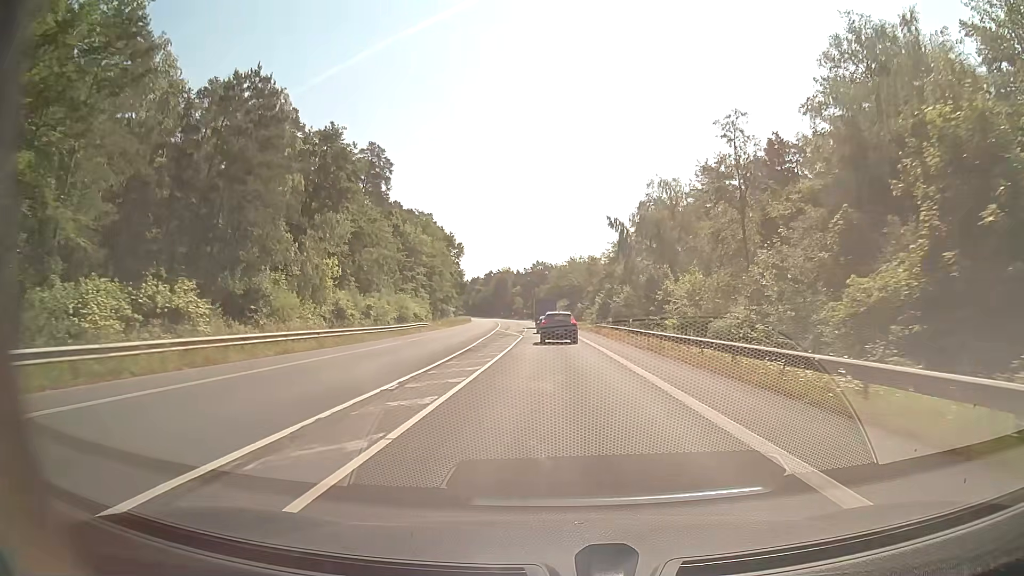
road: secondary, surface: asphalt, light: Day
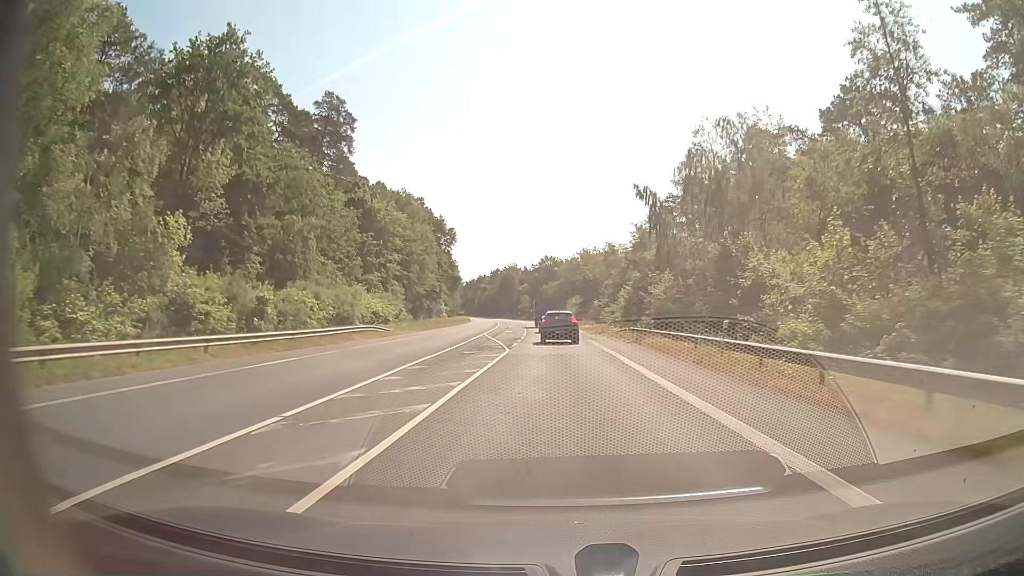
(-0.2, +21.8) m; -1°
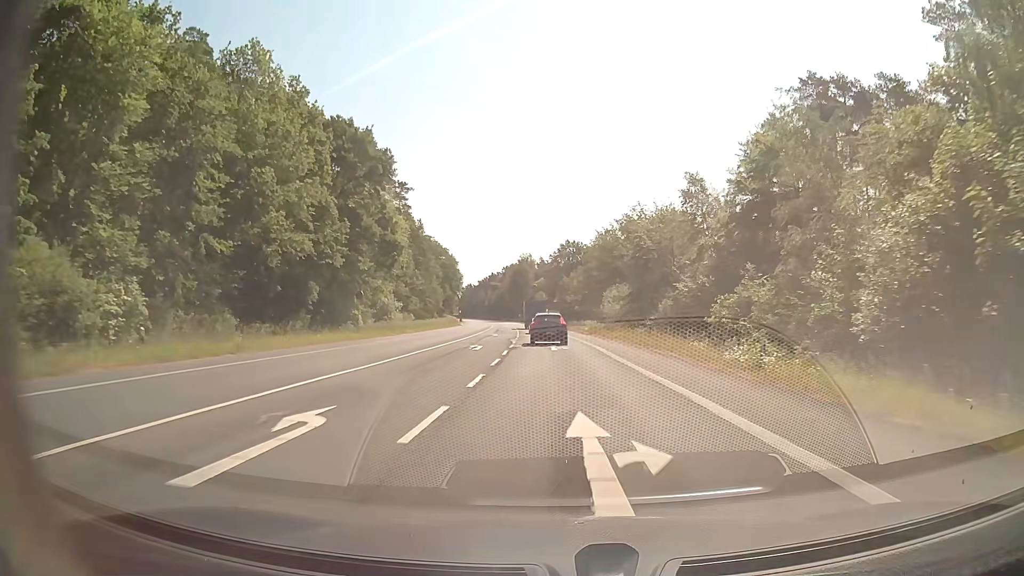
(-1.0, +53.2) m; -2°
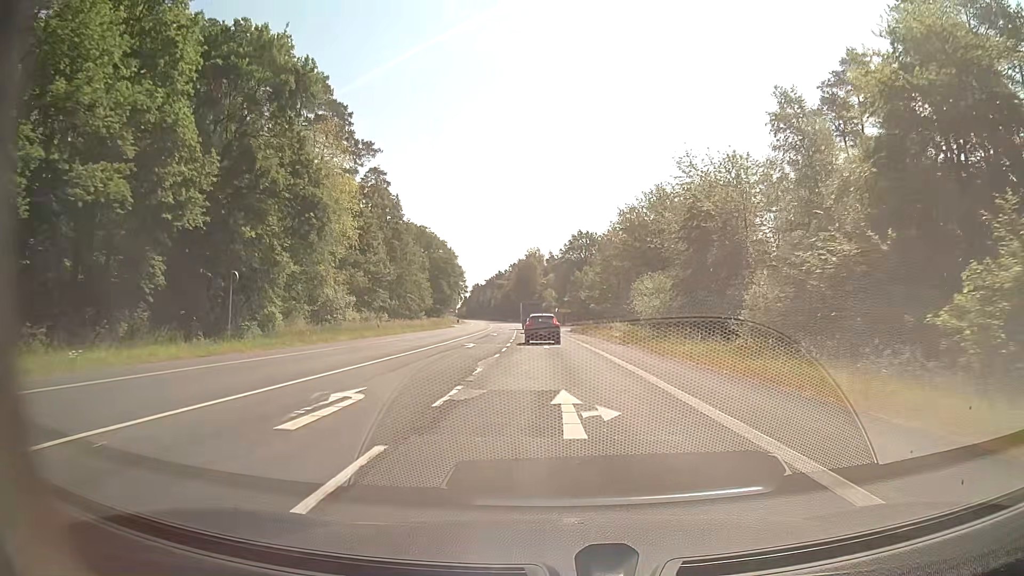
(0.0, +21.4) m; 0°
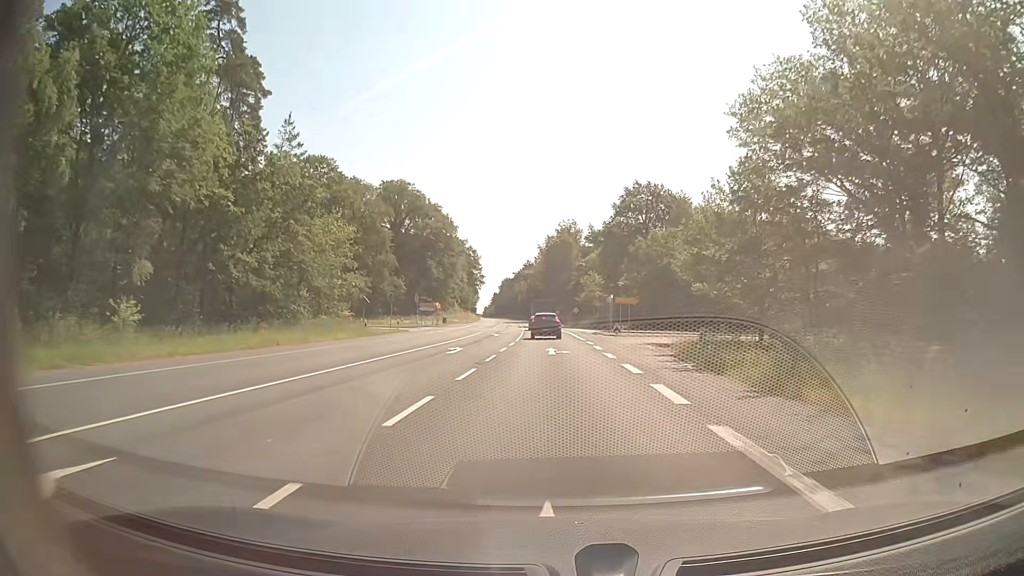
(-1.8, +56.3) m; -3°
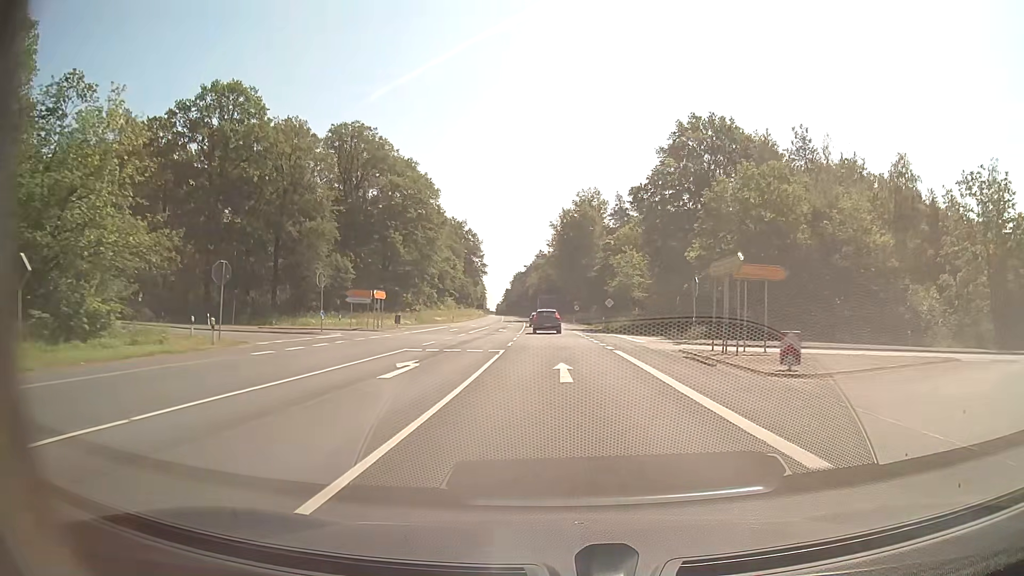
(-0.6, +34.6) m; -2°
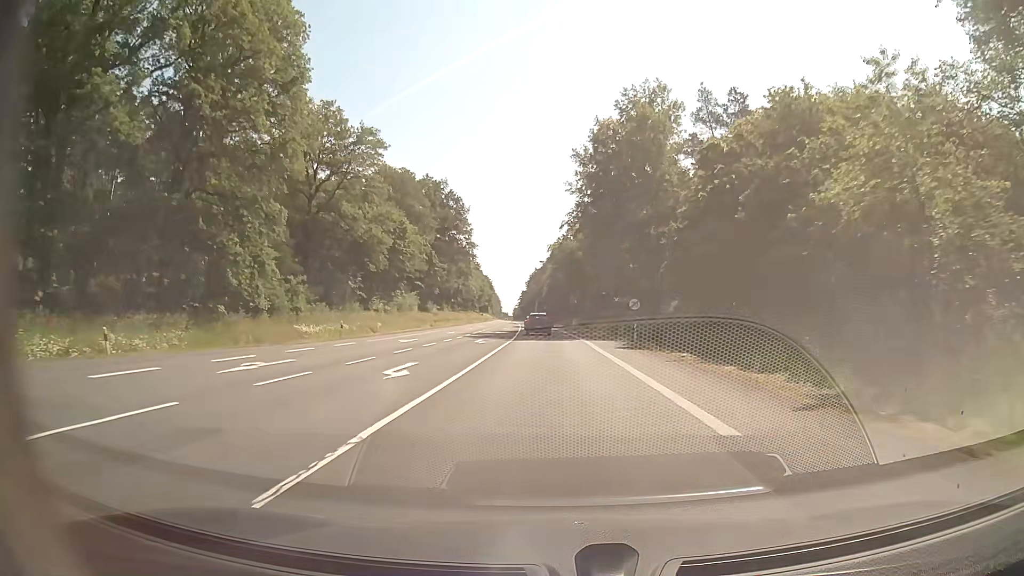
(-0.5, +57.4) m; -2°
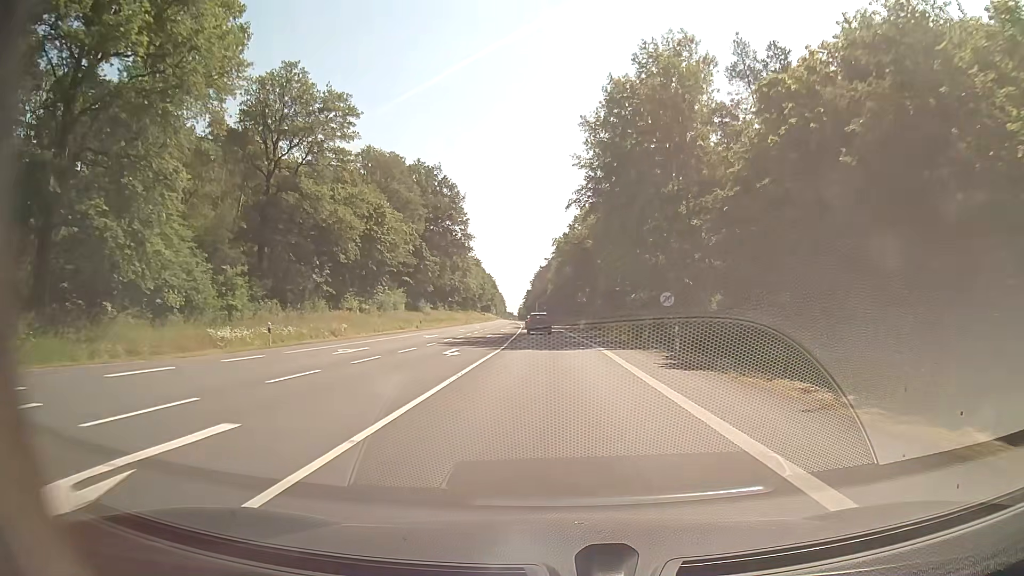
(0.0, +11.4) m; 0°
(0, +10) (0, +20) (0, +30) (-1, +40) (-1, +50) (-1, +60) (-2, +70) (-2, +80) (-3, +90) (-3, +100) m
